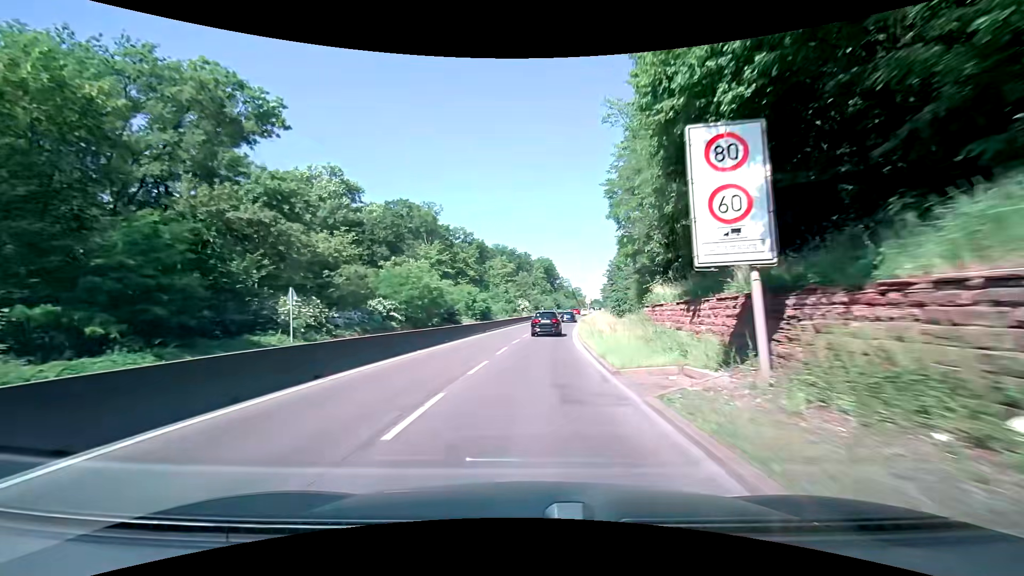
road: trunk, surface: asphalt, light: Day
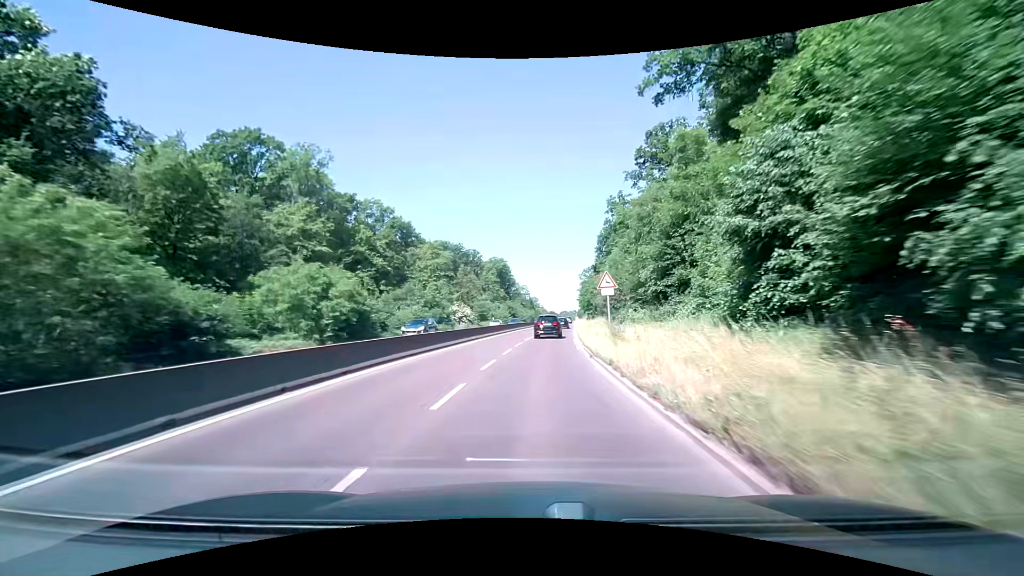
(+2.1, +41.4) m; +5°
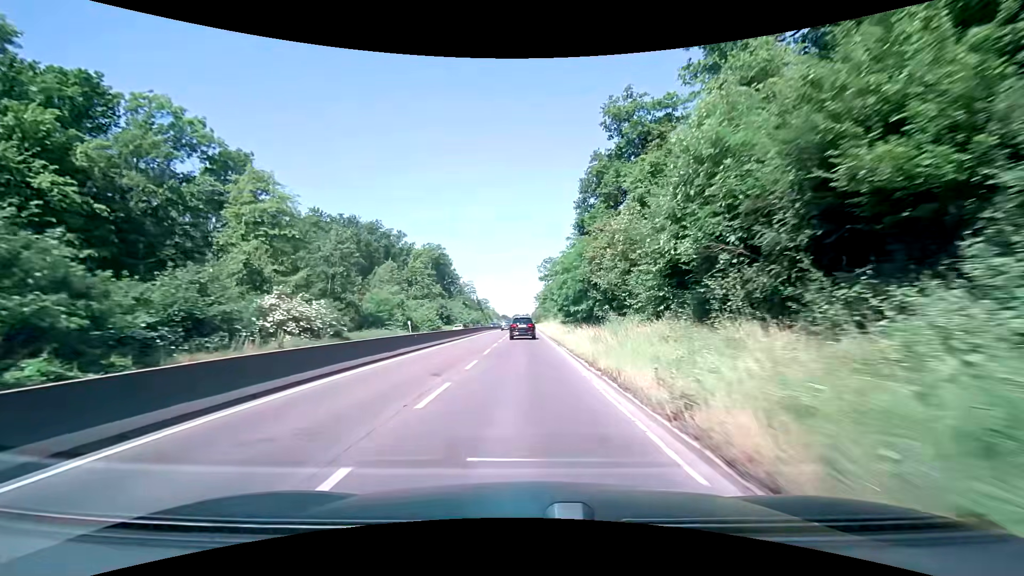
(+2.2, +43.5) m; +5°
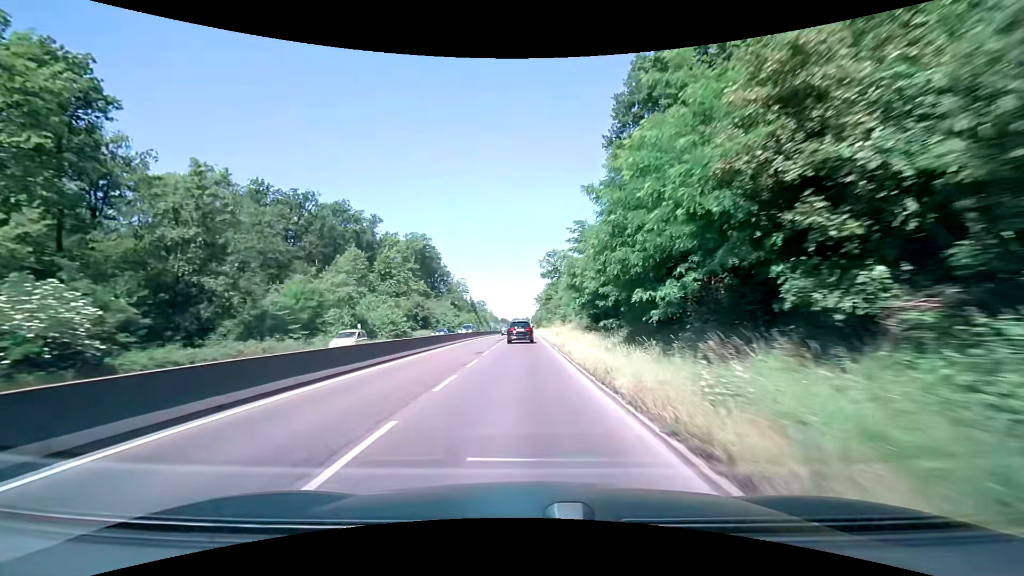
(-0.1, +22.5) m; 0°
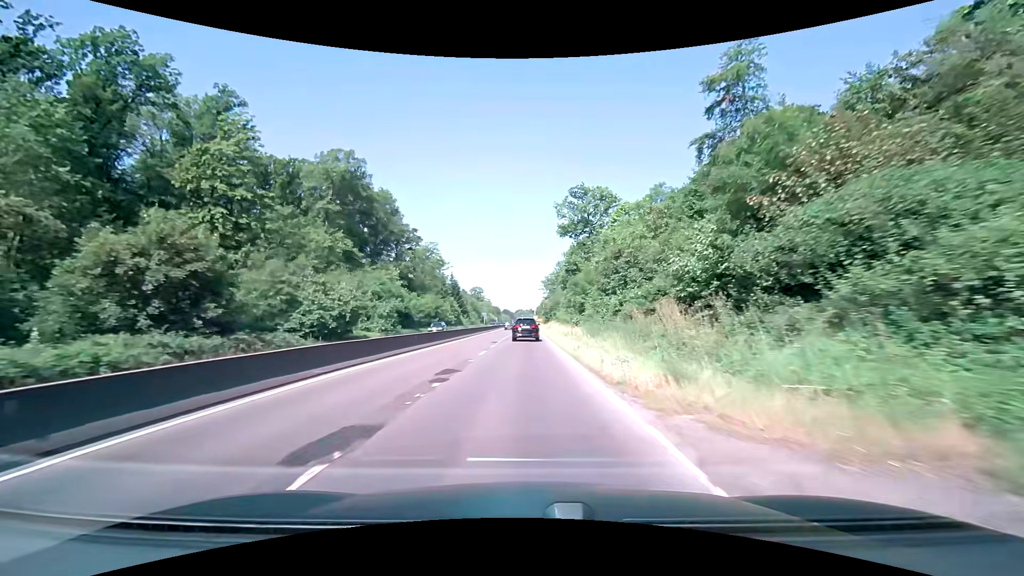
(-0.5, +56.7) m; 0°
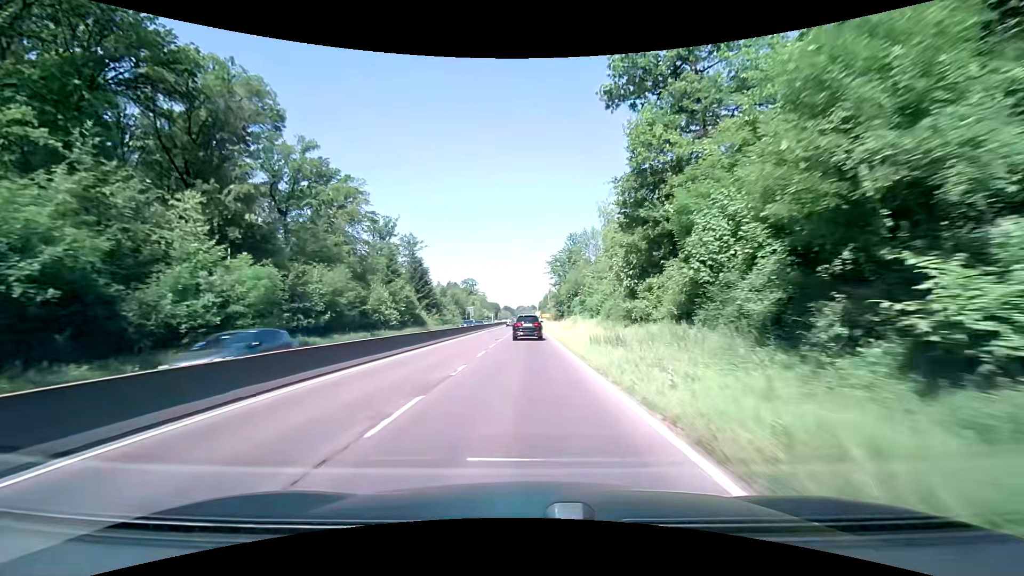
(-0.2, +45.9) m; 0°
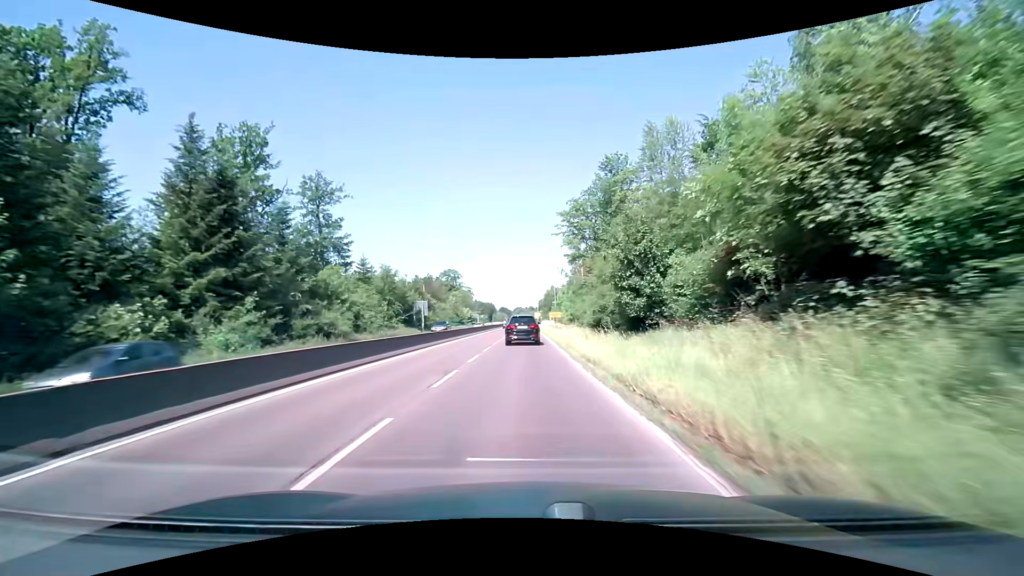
(0.0, +56.9) m; 0°
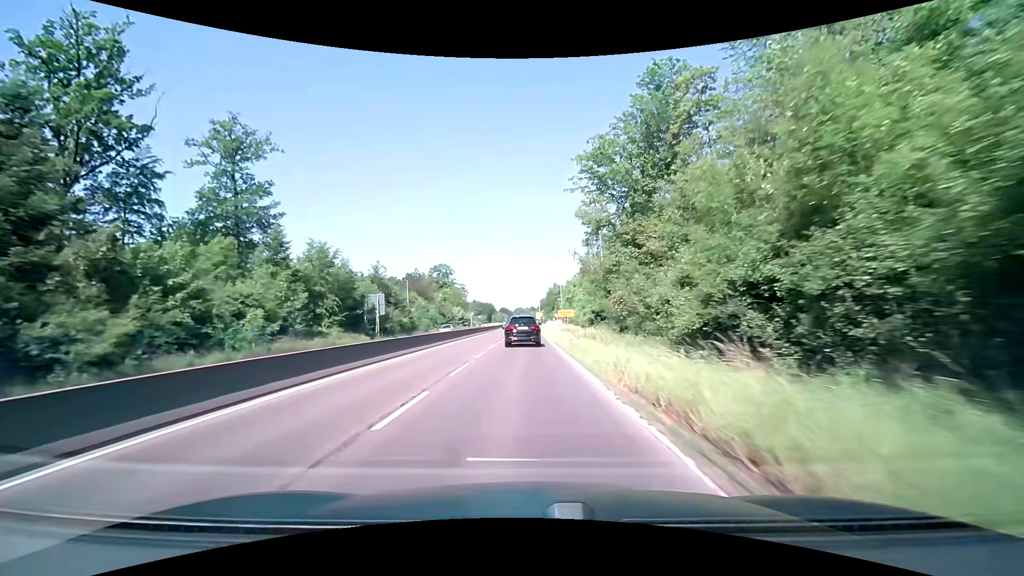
(-0.1, +22.0) m; 0°
